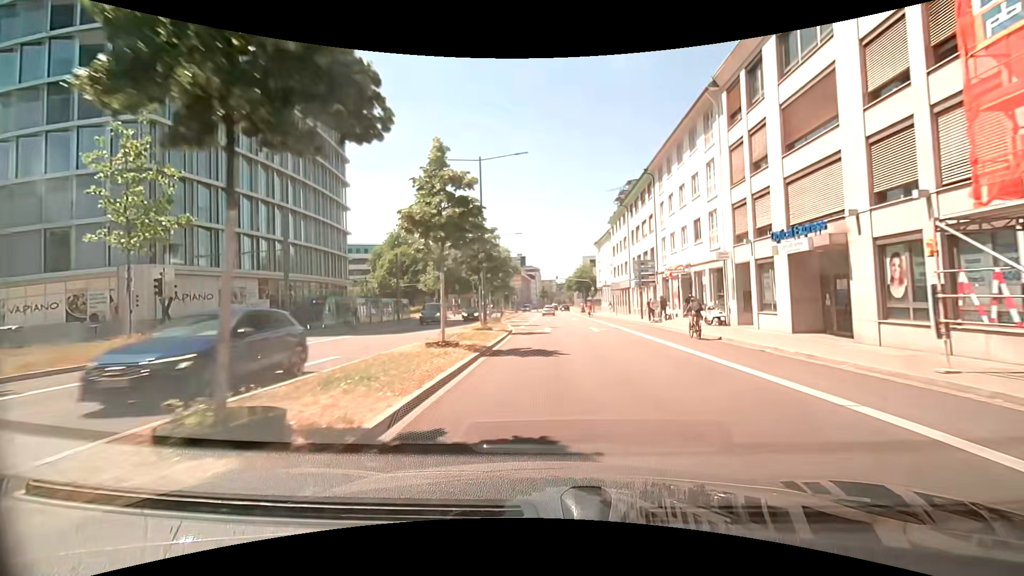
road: primary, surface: asphalt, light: Day
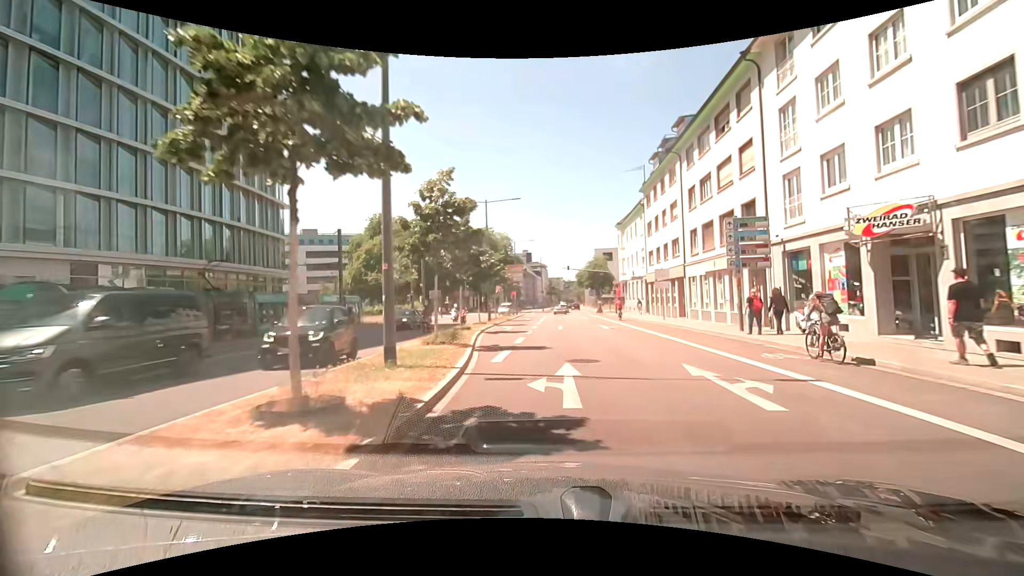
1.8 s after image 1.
(-0.1, +18.8) m; 0°
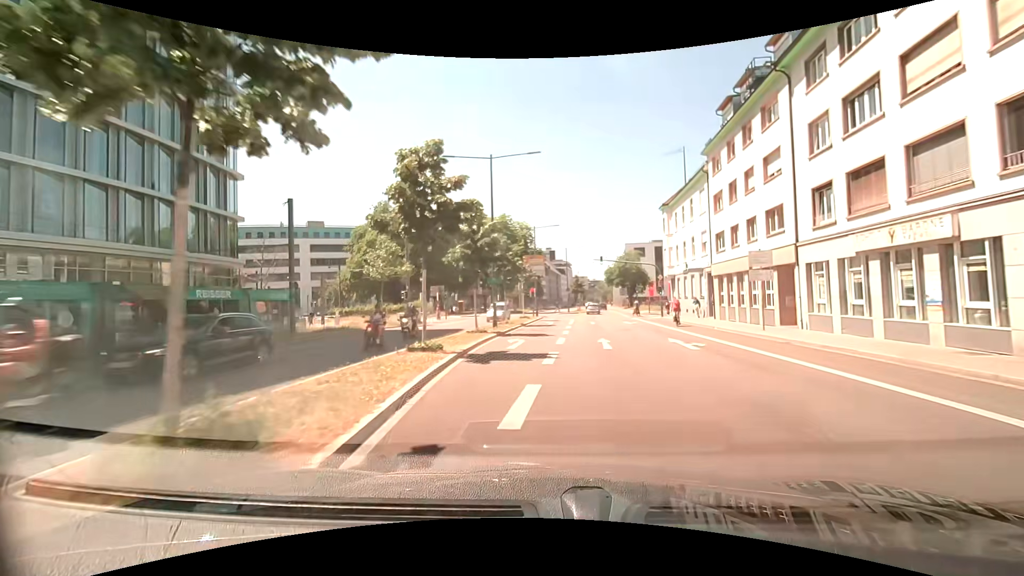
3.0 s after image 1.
(-0.4, +12.3) m; -2°
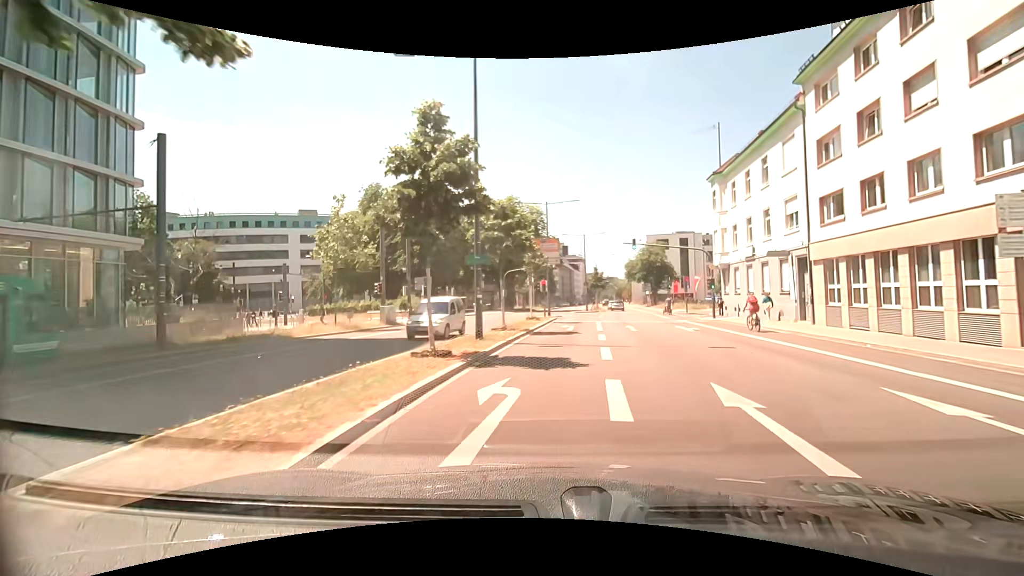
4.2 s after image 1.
(-0.4, +11.6) m; -3°
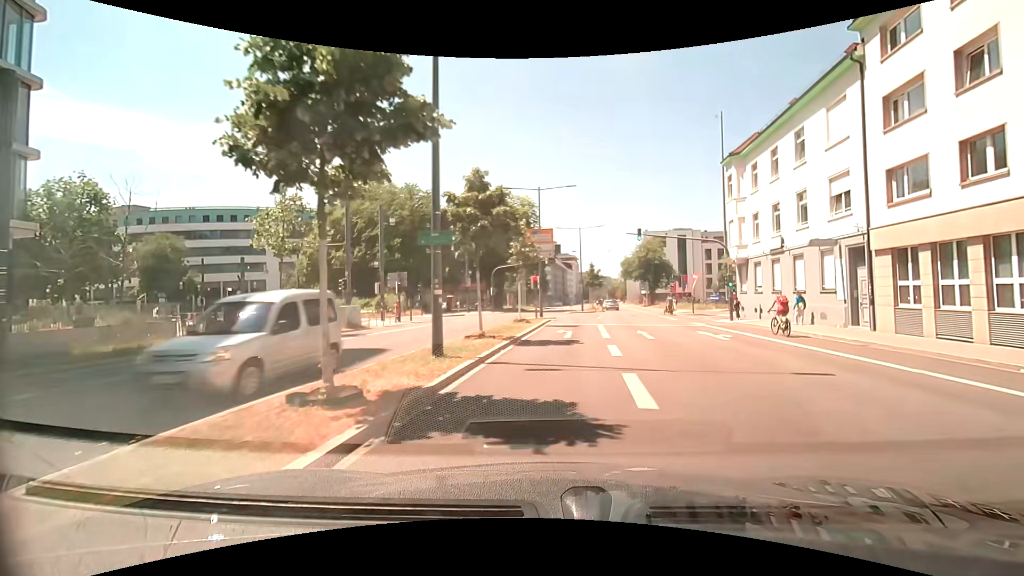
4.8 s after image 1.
(+0.1, +5.3) m; +2°
